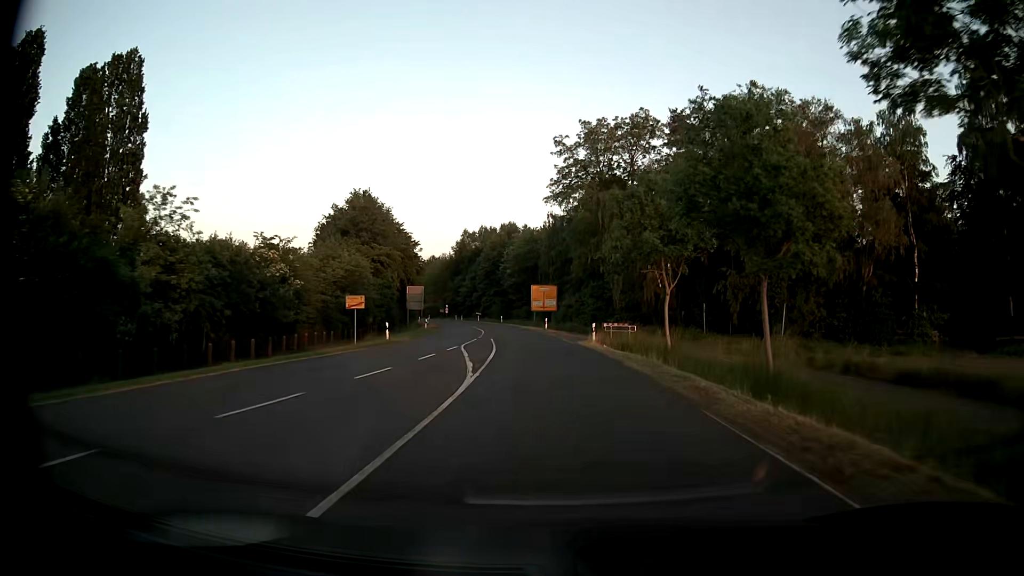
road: secondary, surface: asphalt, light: Day
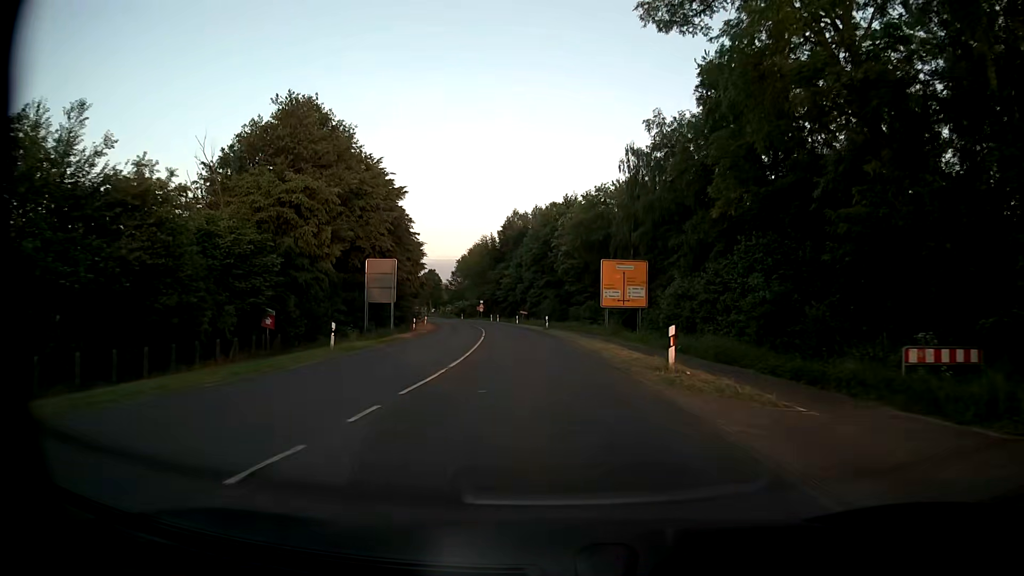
(-1.8, +39.6) m; -5°
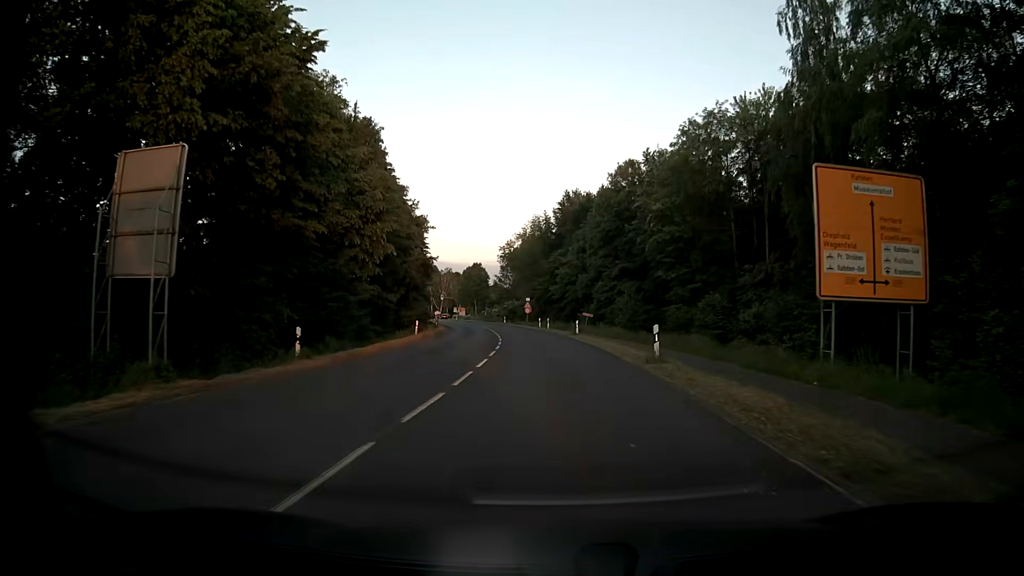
(-1.5, +31.8) m; -5°
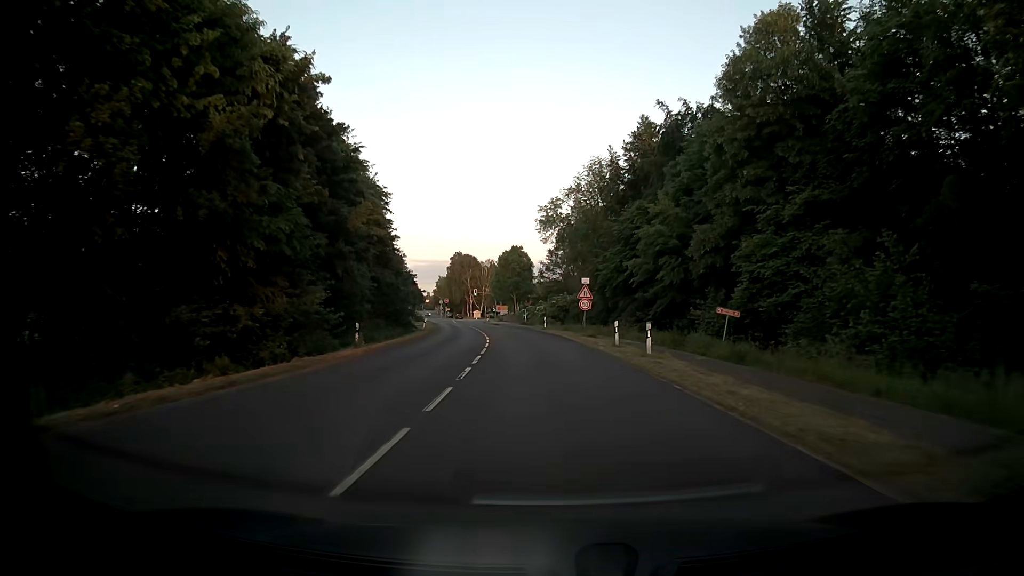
(-1.5, +39.7) m; -4°
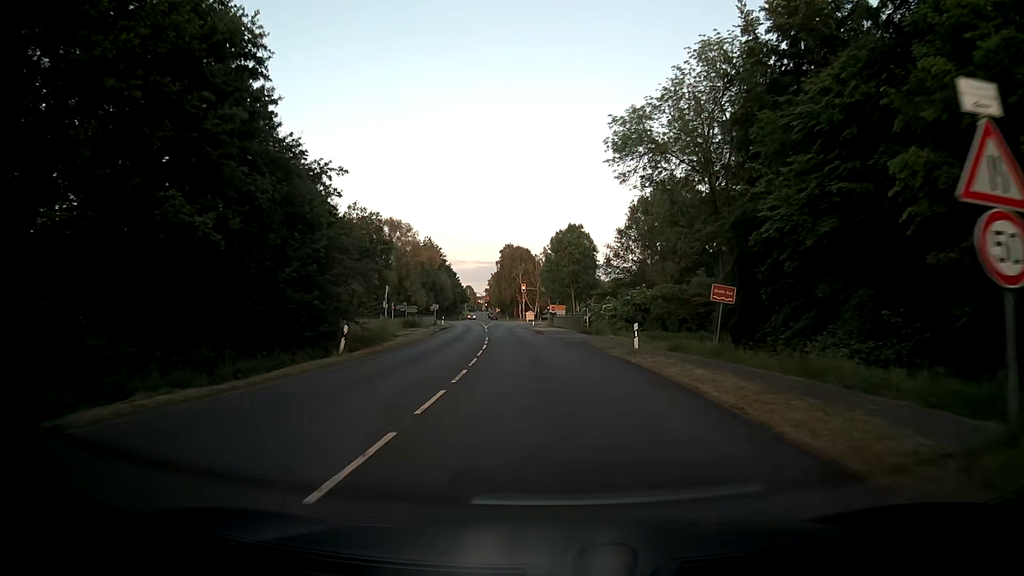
(-1.5, +31.7) m; -5°
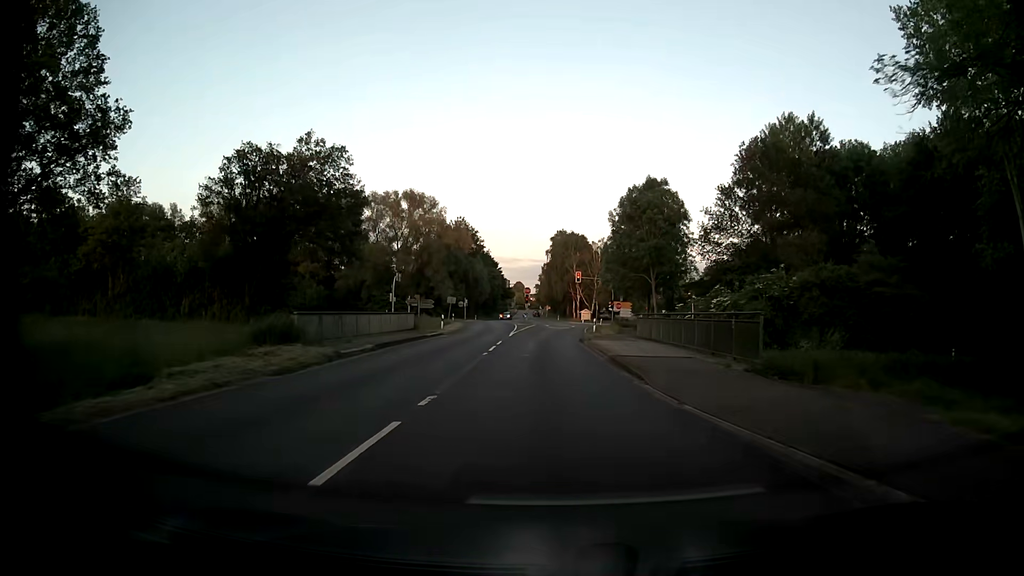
(-1.3, +31.4) m; -5°
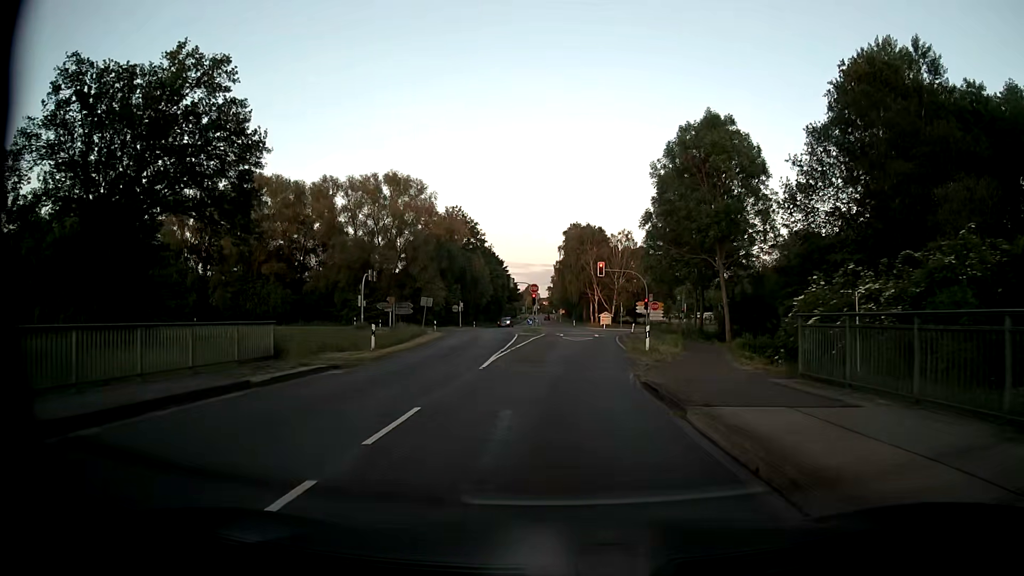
(-0.2, +20.6) m; -1°
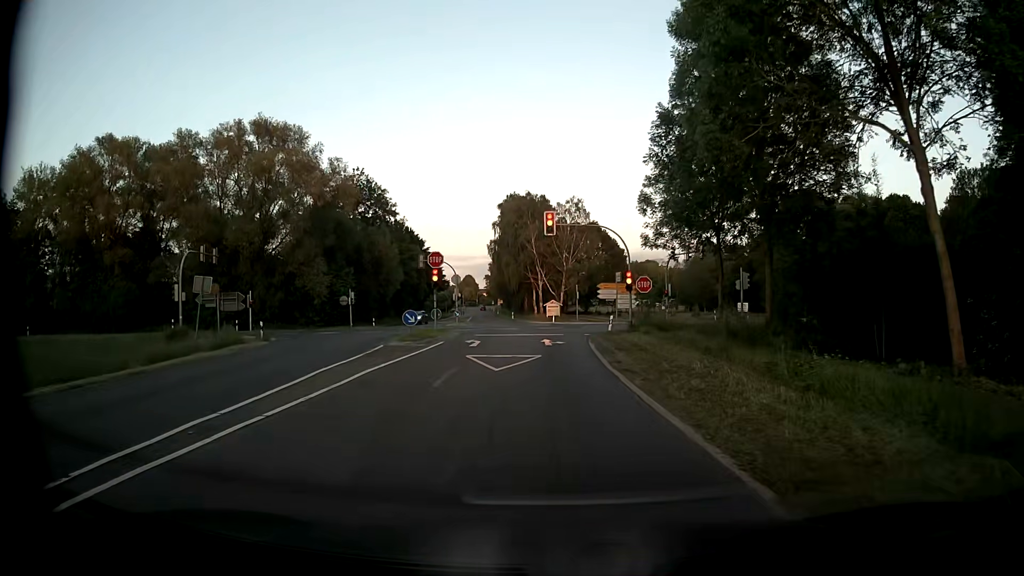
(+1.1, +27.3) m; +4°
(0, +10) (0, +20) (0, +30) (0, +40) (-1, +50) (-3, +60) (-4, +70) (-6, +80) (-8, +89) (-9, +99) m
